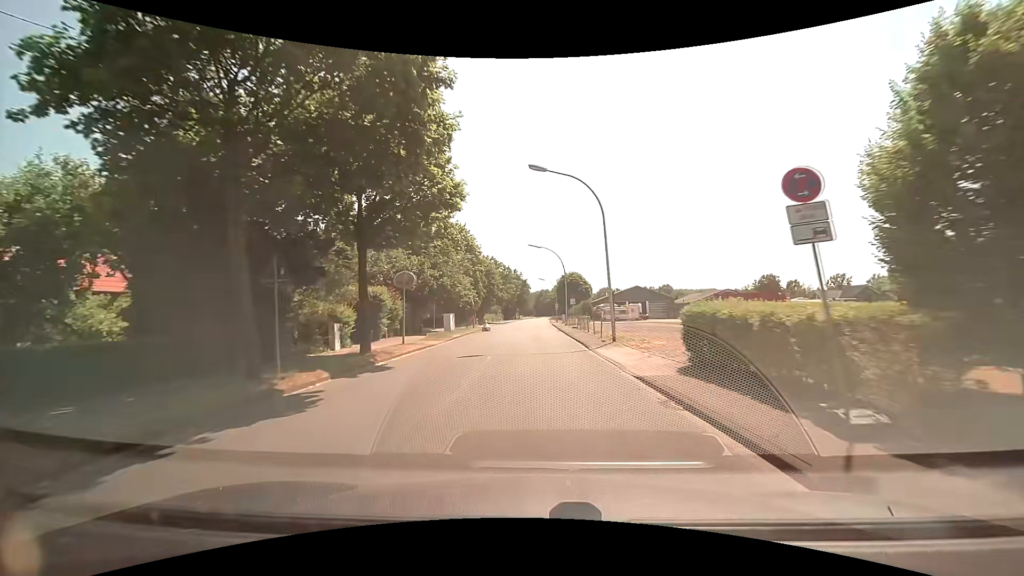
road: secondary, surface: paved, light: Day
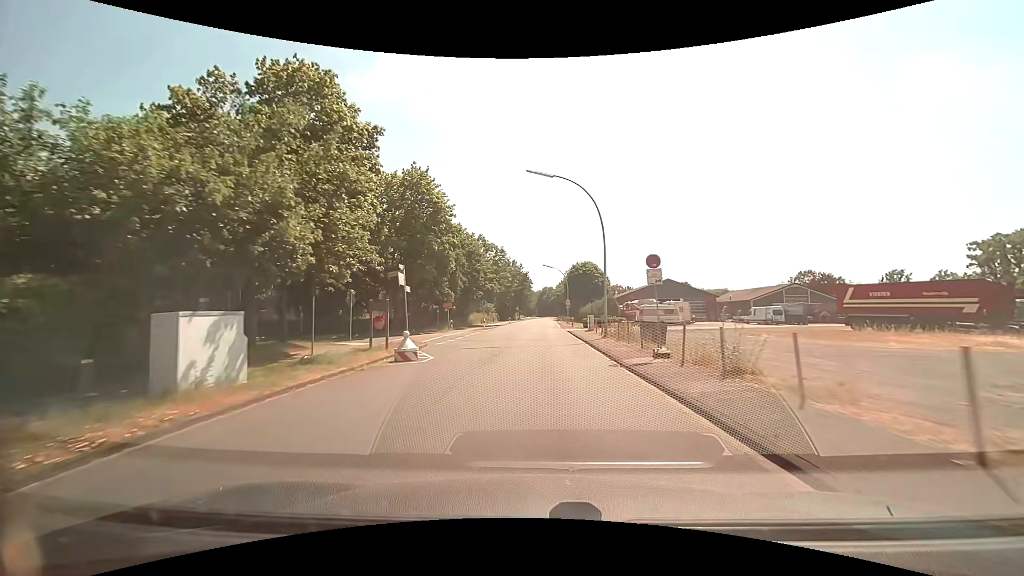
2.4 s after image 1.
(-0.1, +27.9) m; 0°
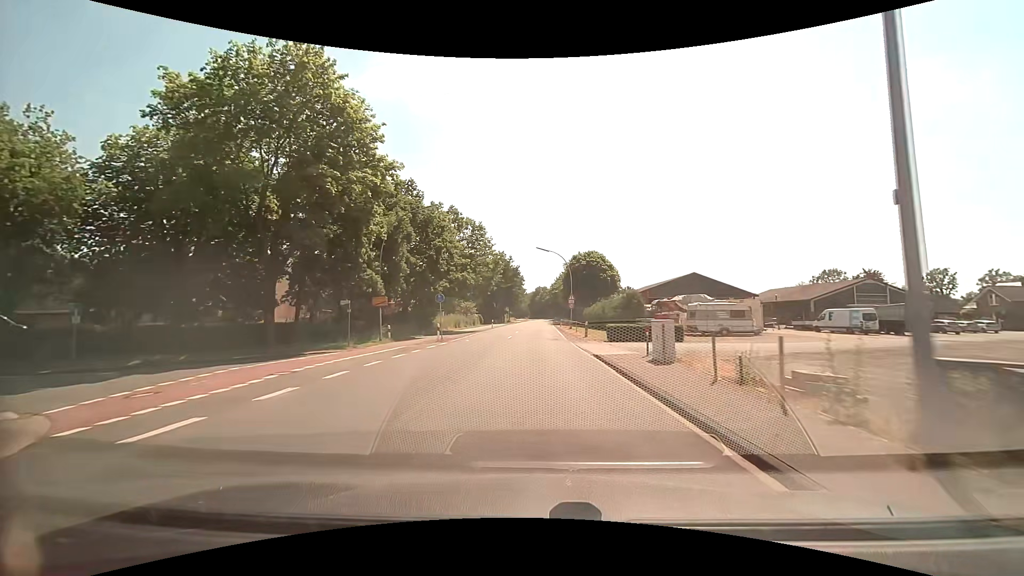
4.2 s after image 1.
(+0.3, +21.2) m; +1°
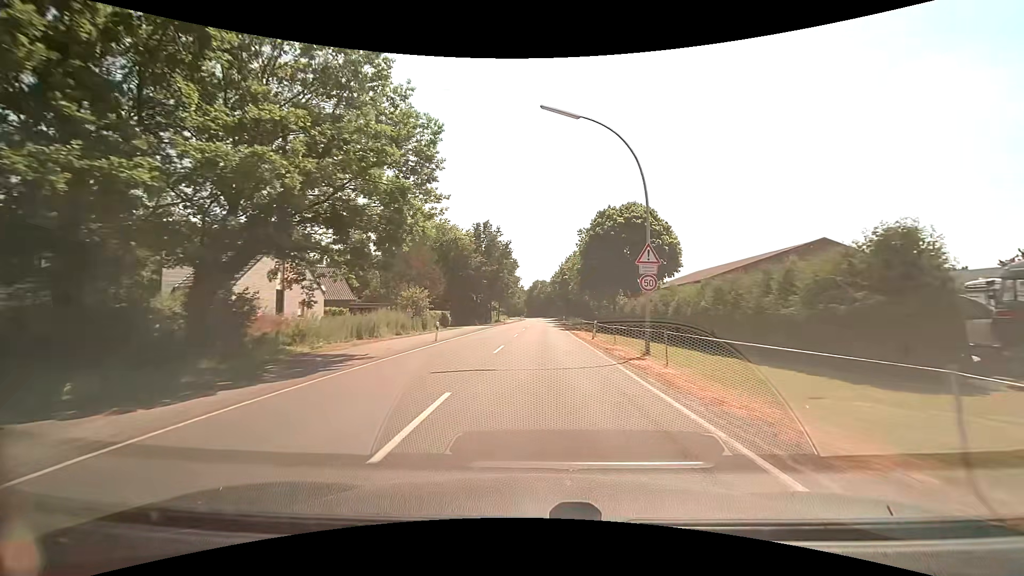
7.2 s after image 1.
(-0.2, +36.4) m; +1°
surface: asphalt
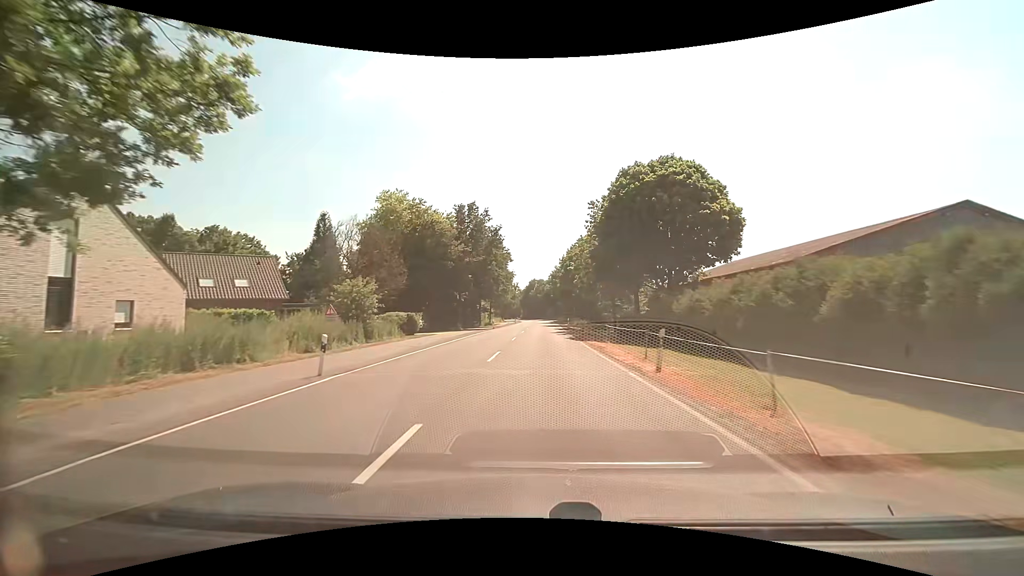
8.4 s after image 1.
(0.0, +15.0) m; 0°
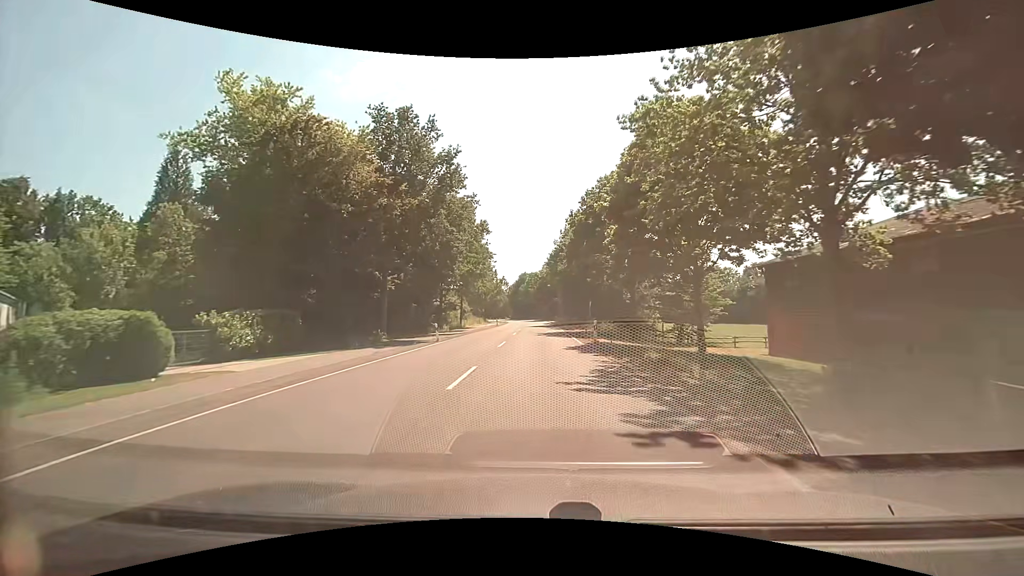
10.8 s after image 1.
(+0.3, +30.5) m; +1°
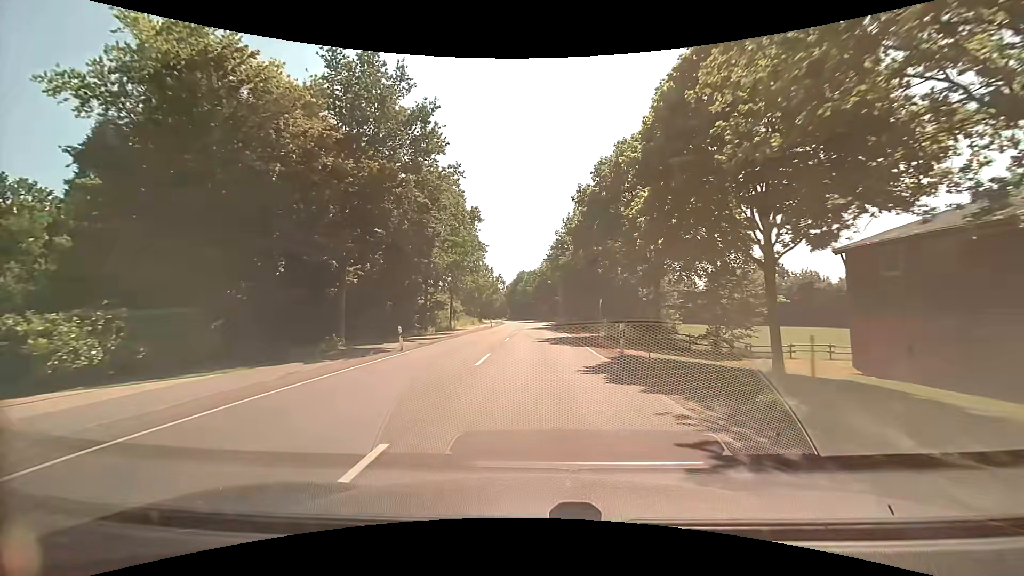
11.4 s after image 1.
(0.0, +7.7) m; 0°
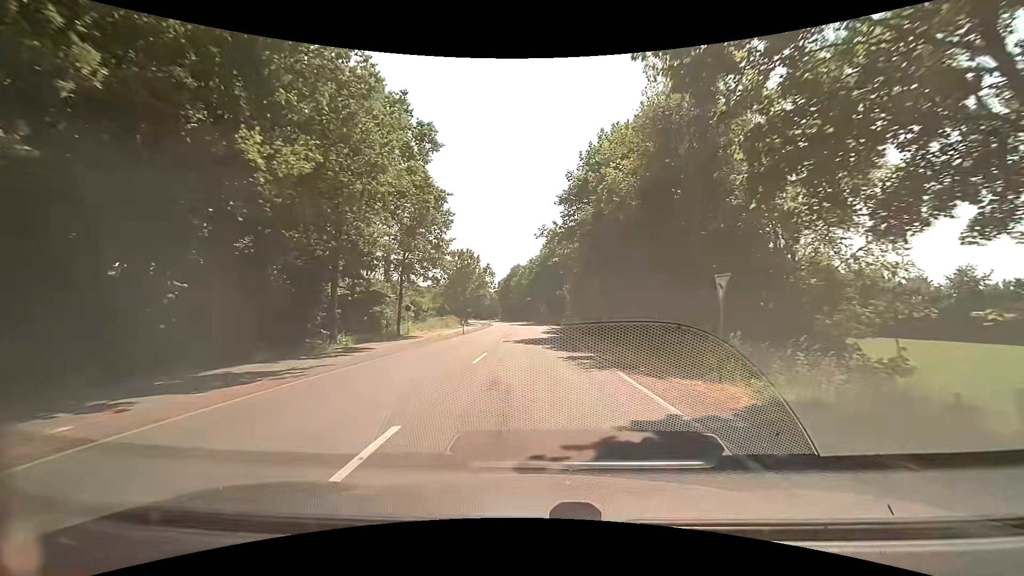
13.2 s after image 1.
(0.0, +23.4) m; 0°
(0, +10) (0, +20) (0, +30) (0, +40) (-1, +50) (-1, +60) (-1, +70) (-2, +80) (-2, +90) (-3, +100) m
